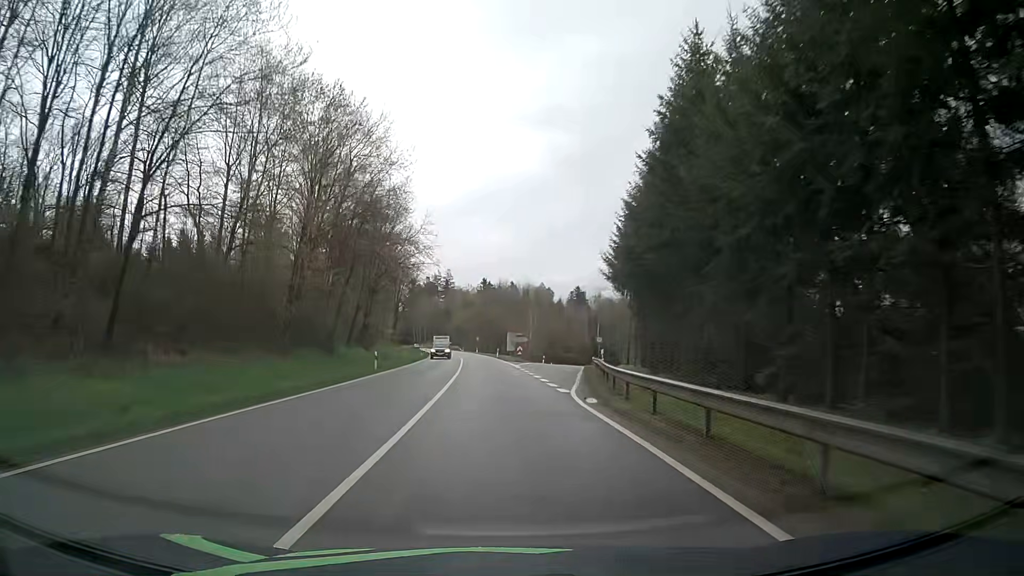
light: Day
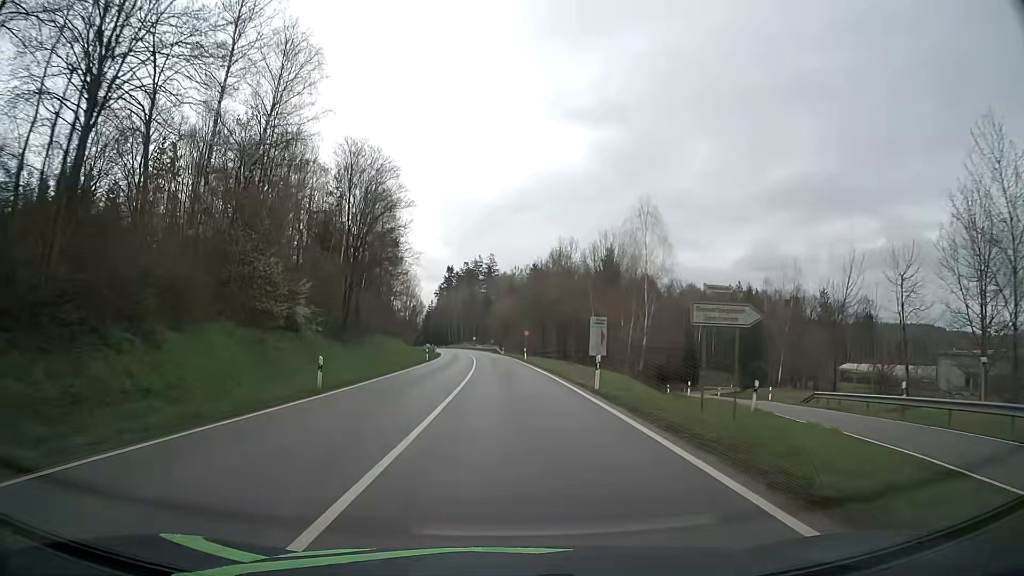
(-2.3, +57.2) m; -4°
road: secondary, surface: asphalt
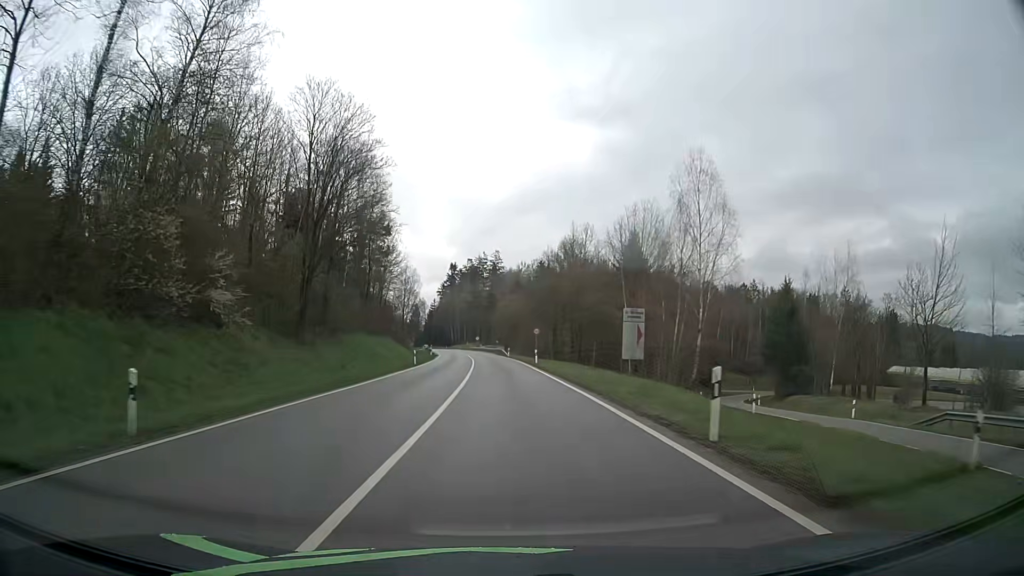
(0.0, +11.8) m; 0°
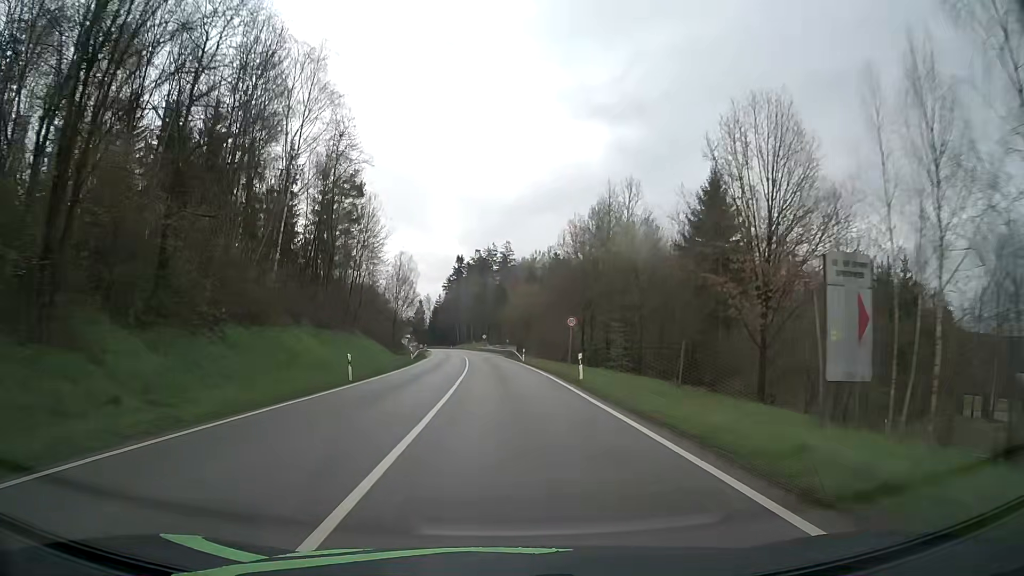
(-0.2, +23.7) m; -1°
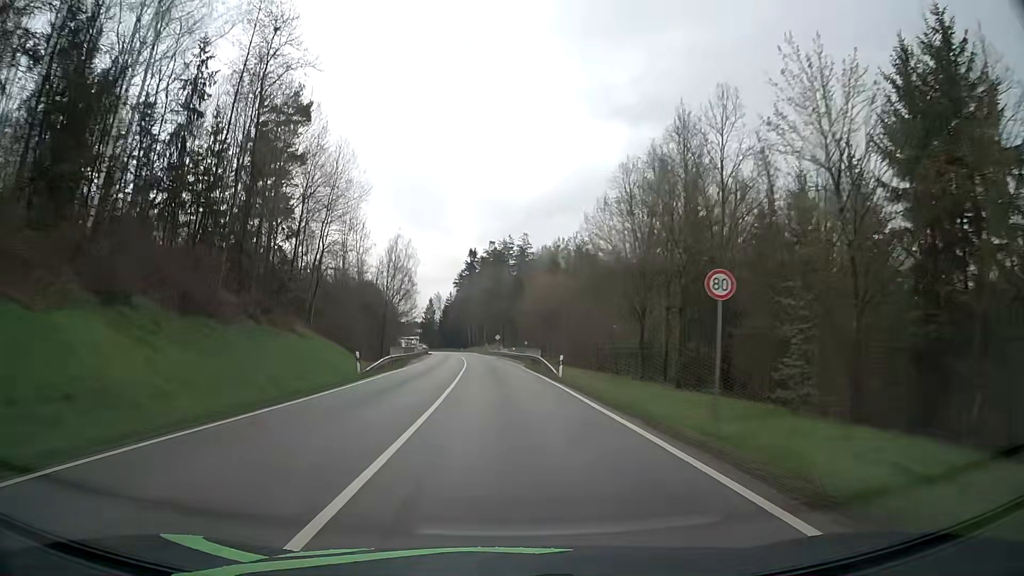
(-0.2, +24.0) m; -1°
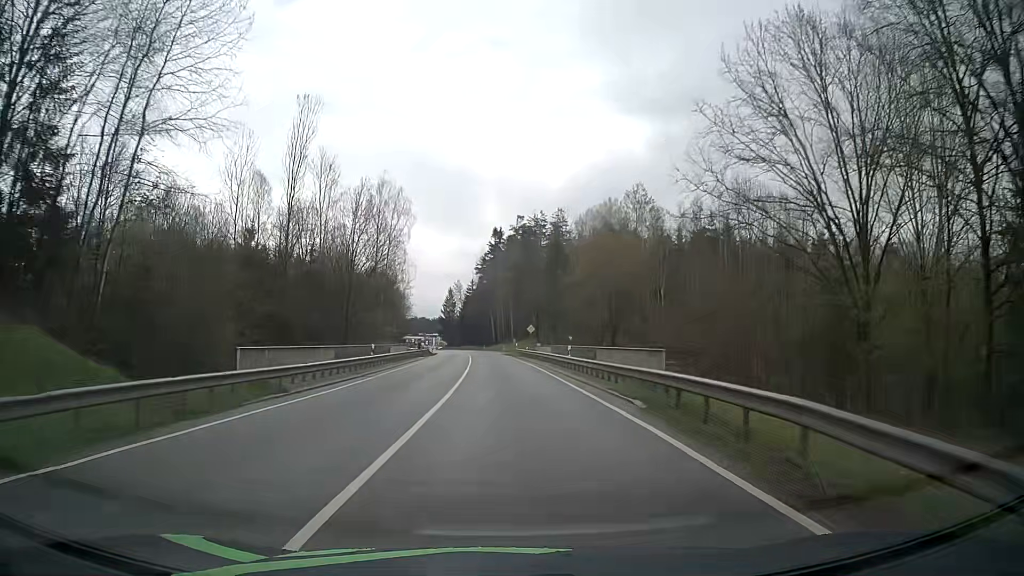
(-0.7, +36.5) m; -2°
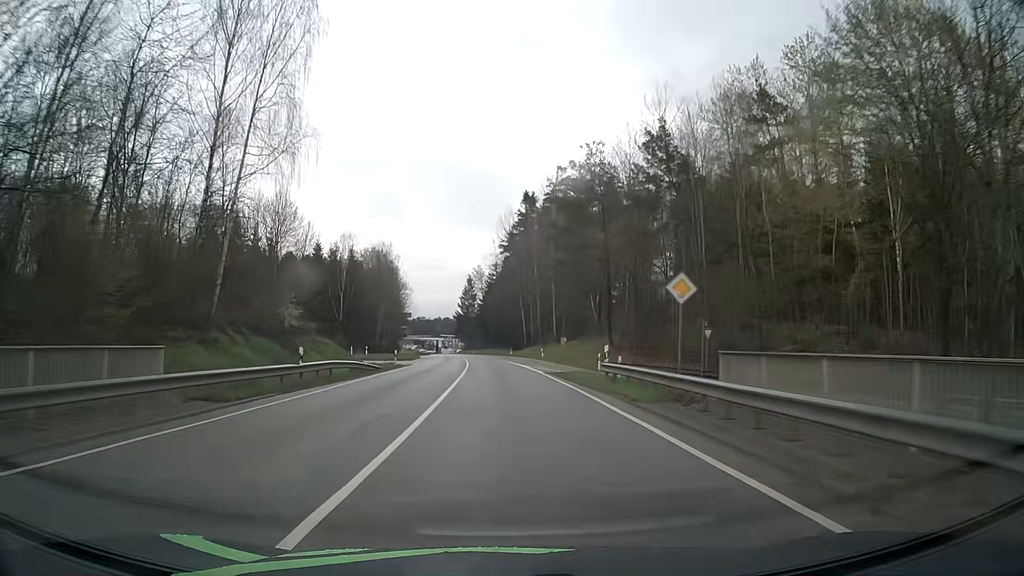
(-1.2, +49.9) m; -3°
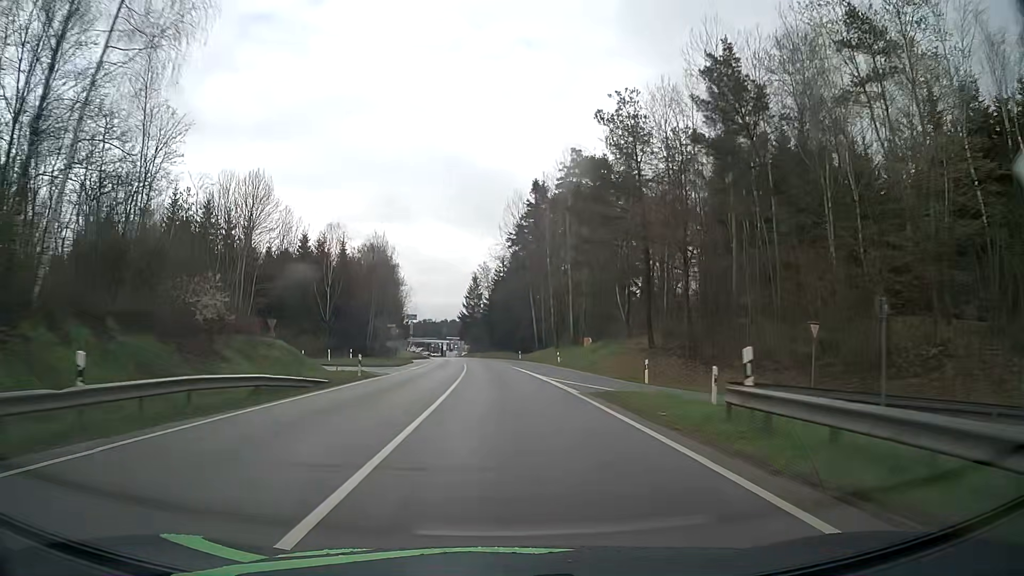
(-0.1, +12.7) m; -1°
(0, +10) (0, +20) (0, +30) (-1, +40) (-1, +50) (-2, +60) (-2, +70) (-3, +80) (-4, +90) (-5, +100) m
